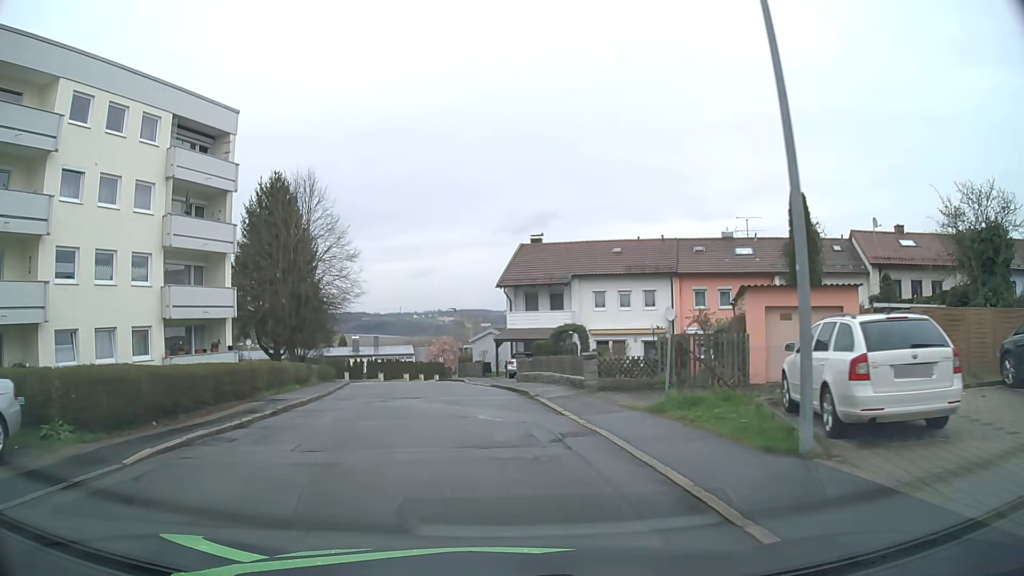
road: residential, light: Day
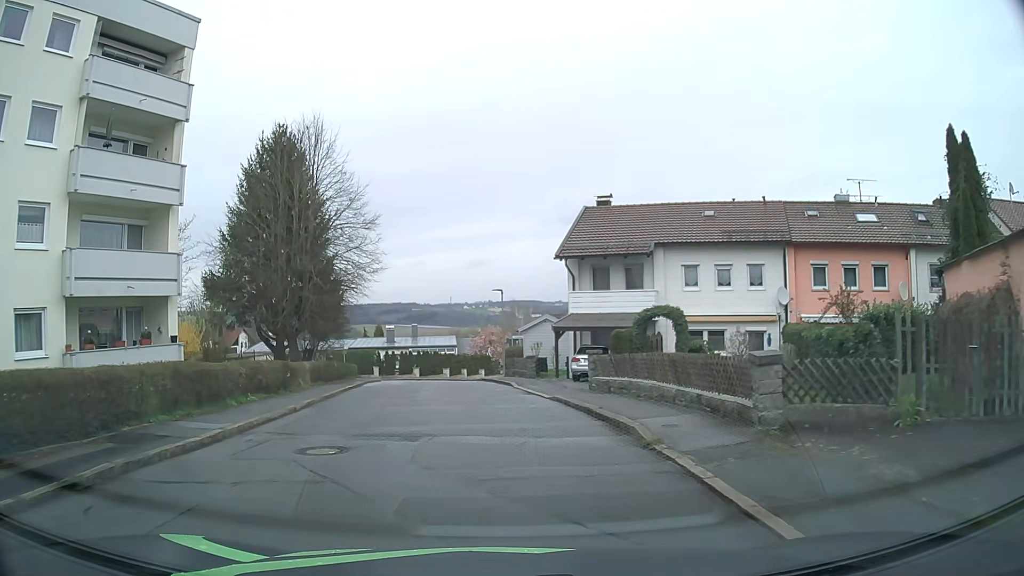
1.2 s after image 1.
(-0.3, +9.7) m; -4°
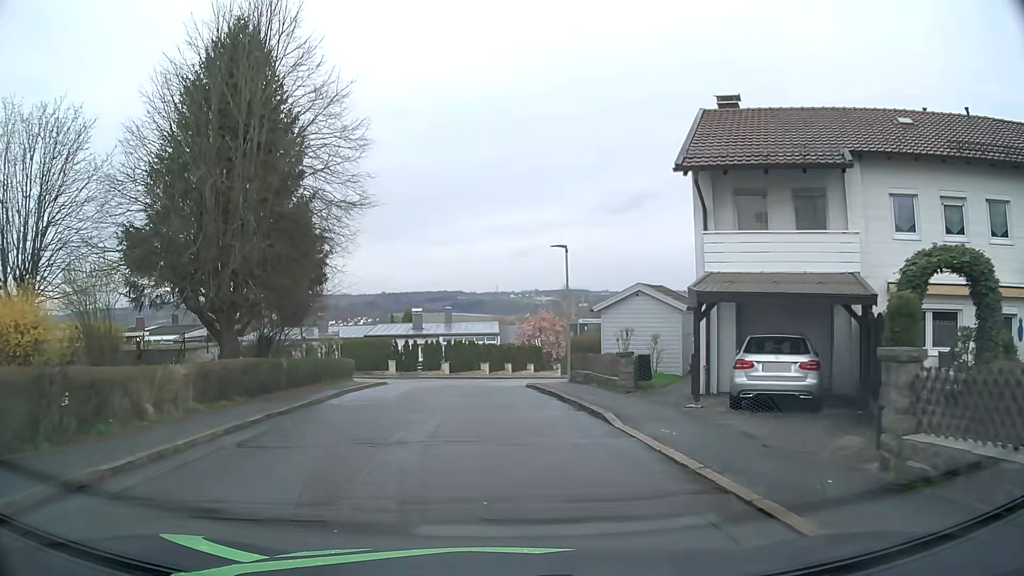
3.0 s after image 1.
(-0.7, +13.9) m; -4°
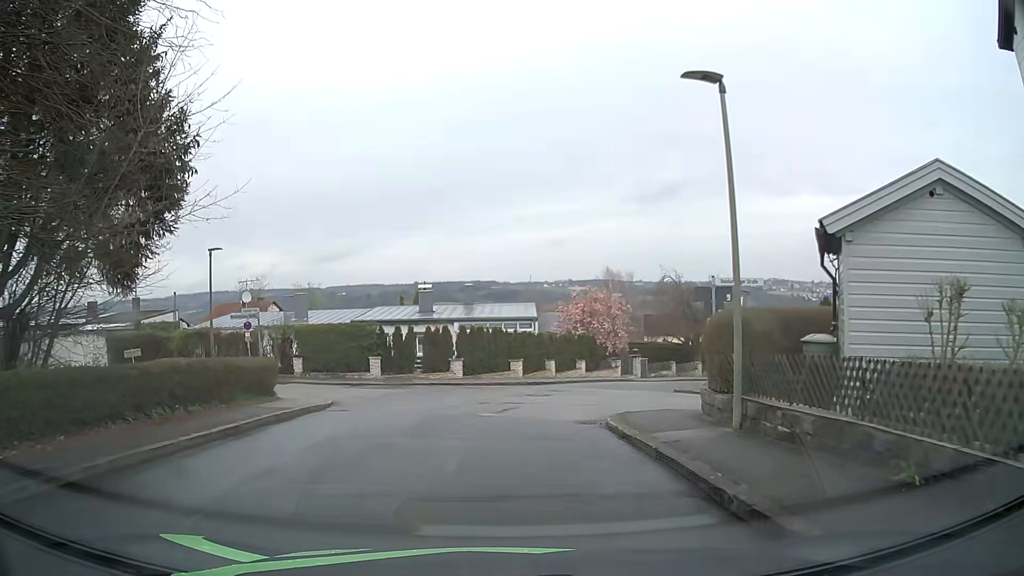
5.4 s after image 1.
(-0.3, +15.3) m; -3°
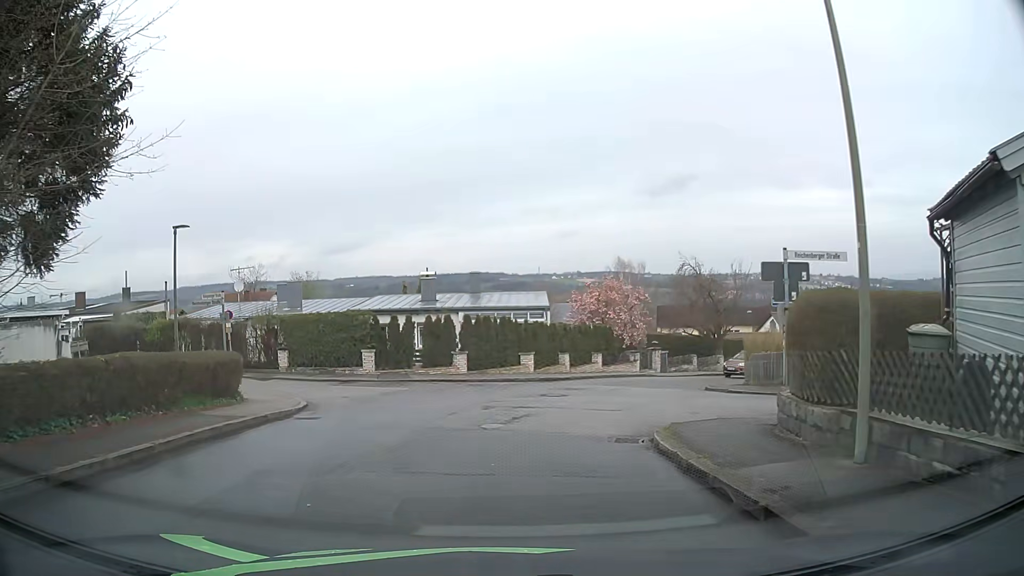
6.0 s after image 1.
(0.0, +3.2) m; +1°
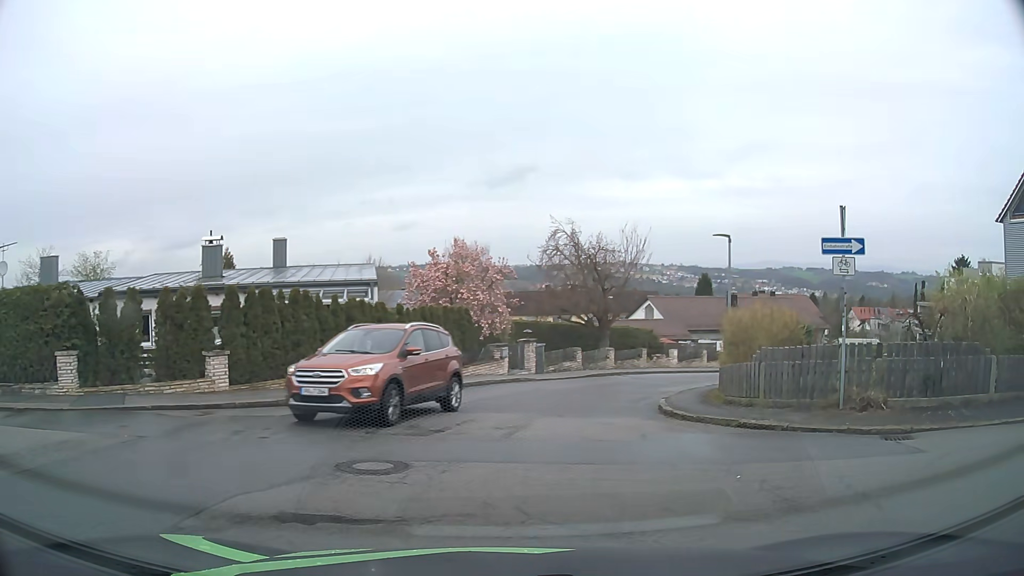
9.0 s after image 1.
(+0.4, +11.6) m; +15°
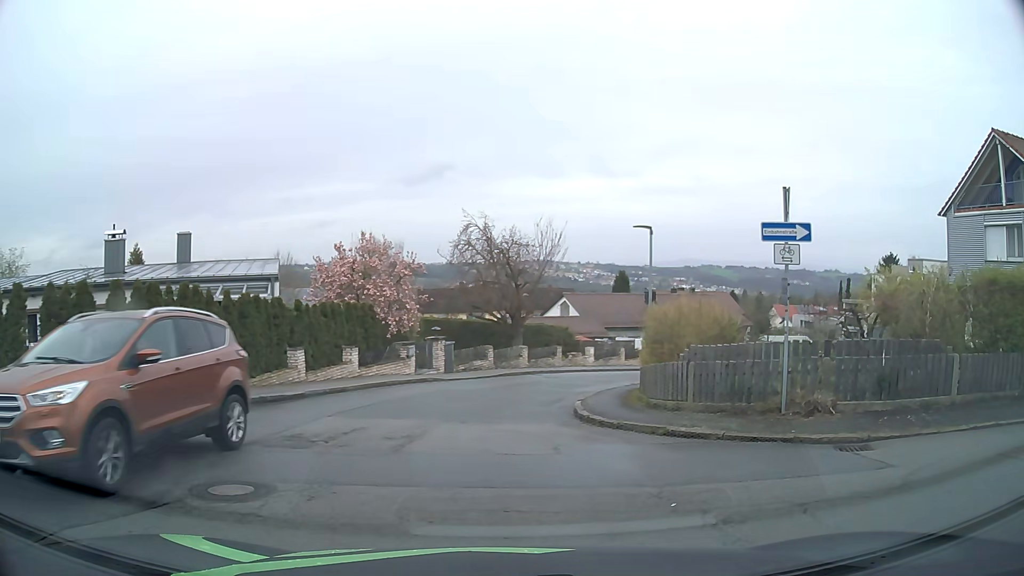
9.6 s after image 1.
(0.0, +1.3) m; +5°
